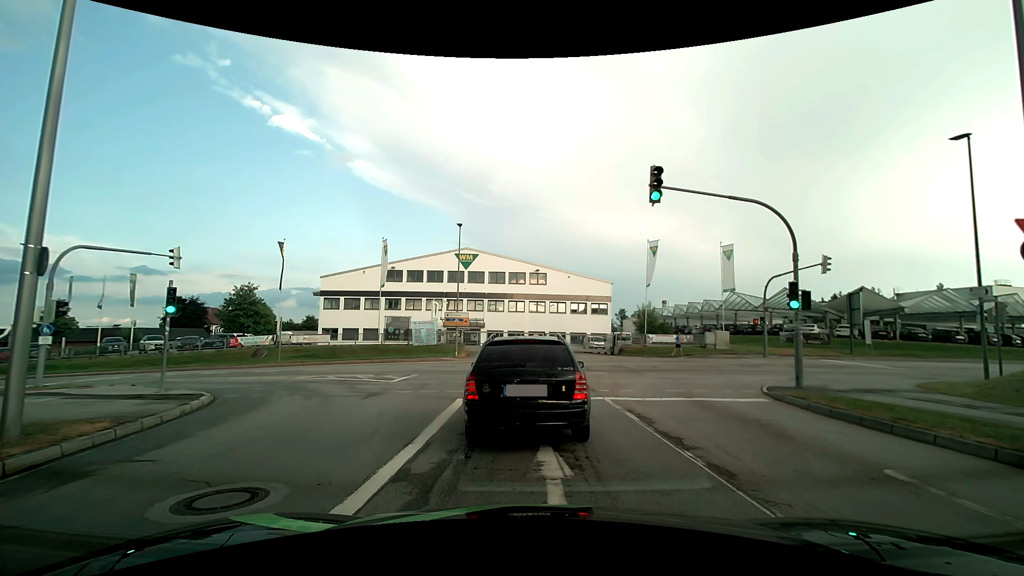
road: secondary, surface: asphalt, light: Day
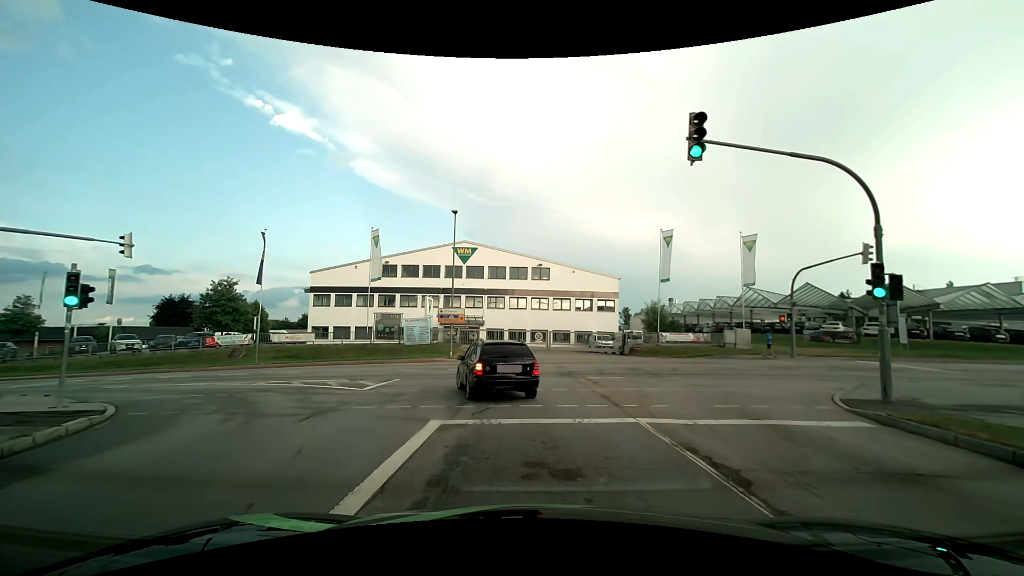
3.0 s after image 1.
(-0.1, +3.7) m; -1°
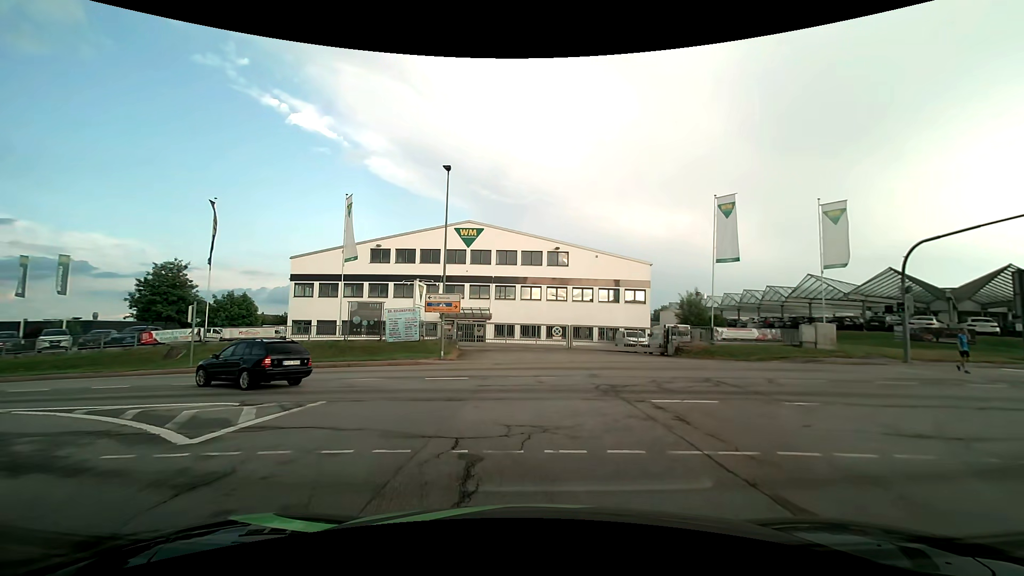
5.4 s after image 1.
(-0.1, +8.7) m; -2°
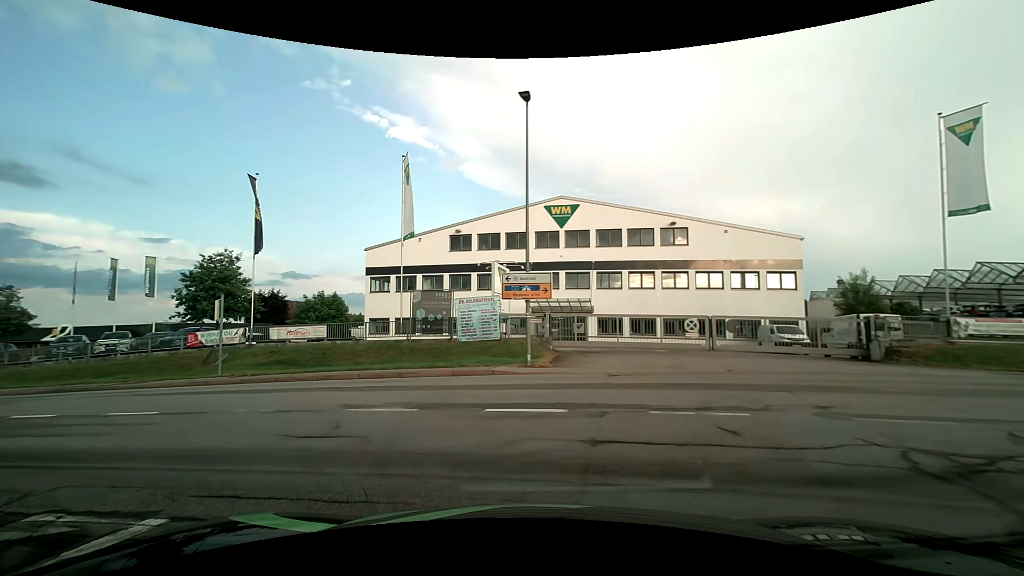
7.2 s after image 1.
(-0.4, +8.2) m; -10°
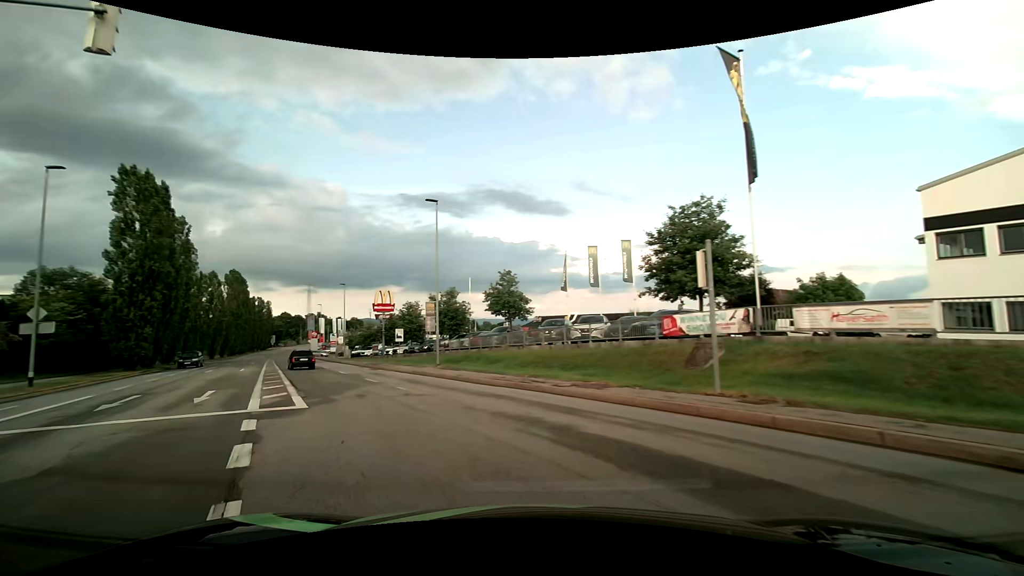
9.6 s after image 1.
(-5.6, +11.7) m; -50°
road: tertiary
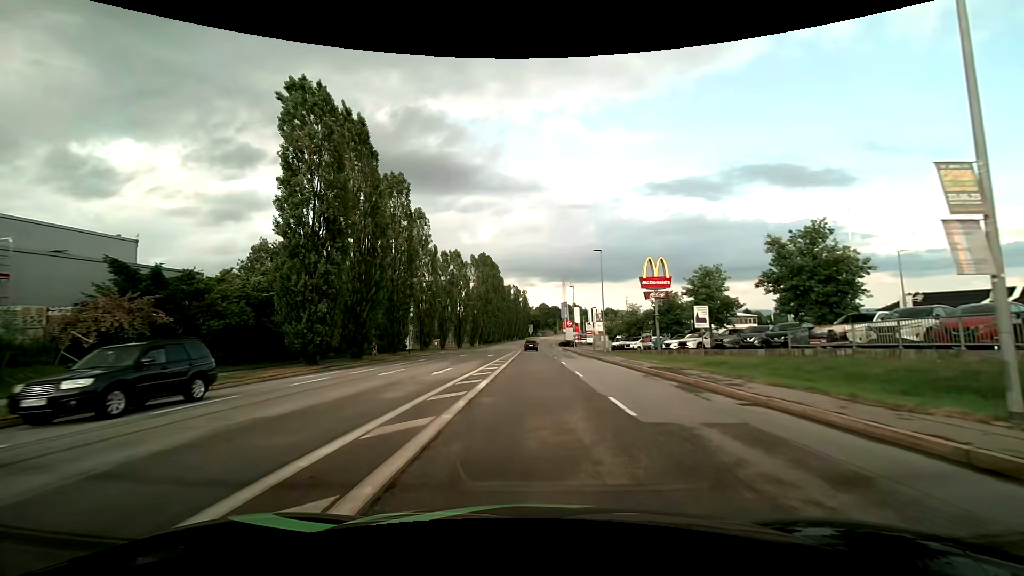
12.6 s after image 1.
(-7.6, +20.4) m; -30°
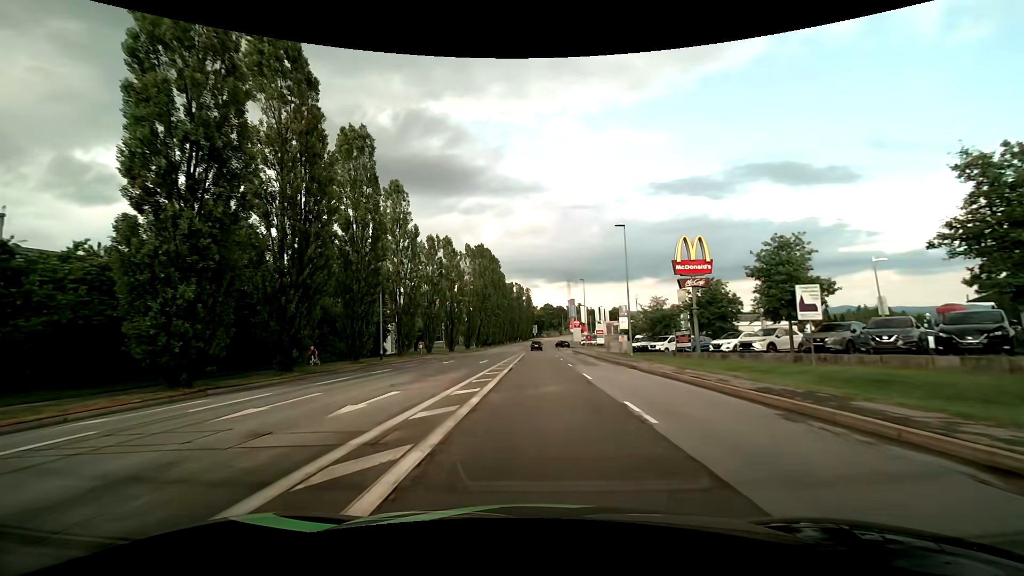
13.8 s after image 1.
(-0.1, +10.9) m; -1°
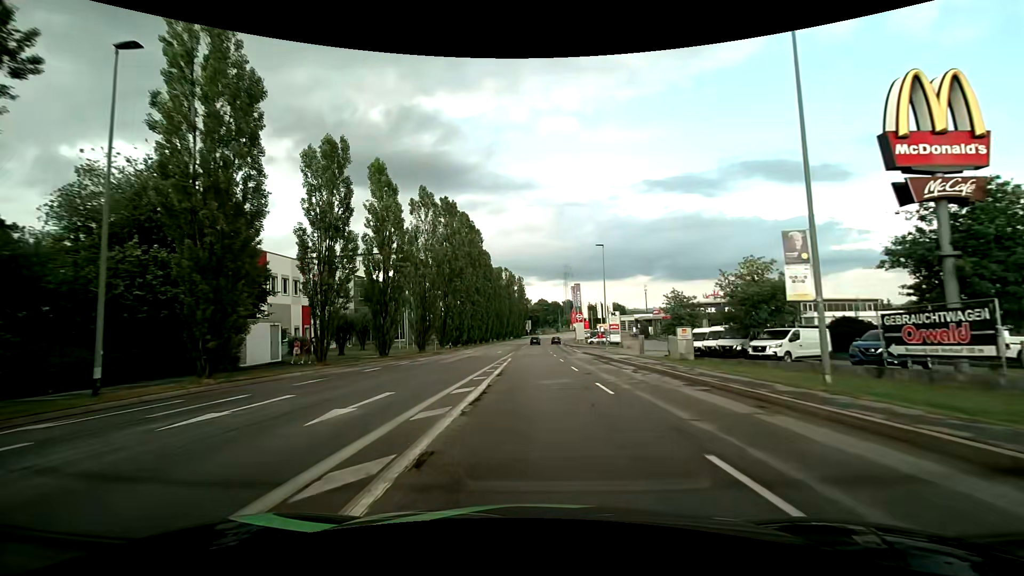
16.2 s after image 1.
(+0.1, +25.6) m; +1°
